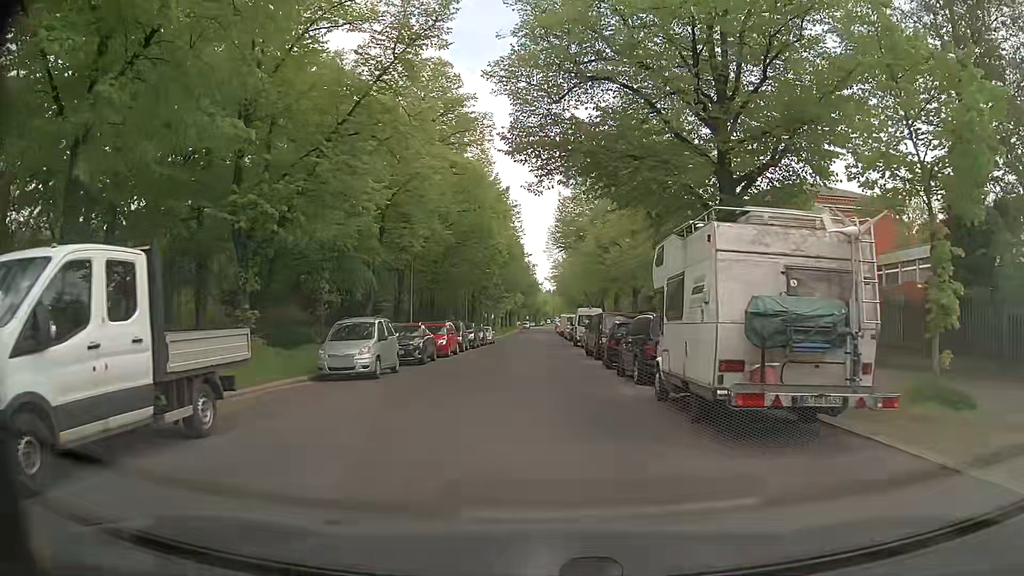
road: residential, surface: asphalt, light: Day
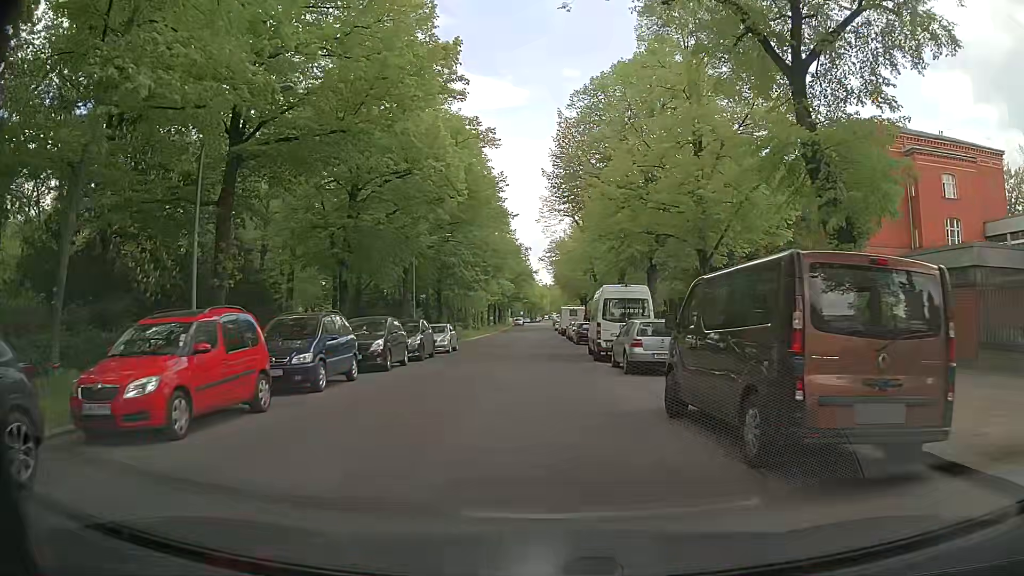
(+0.3, +22.2) m; 0°
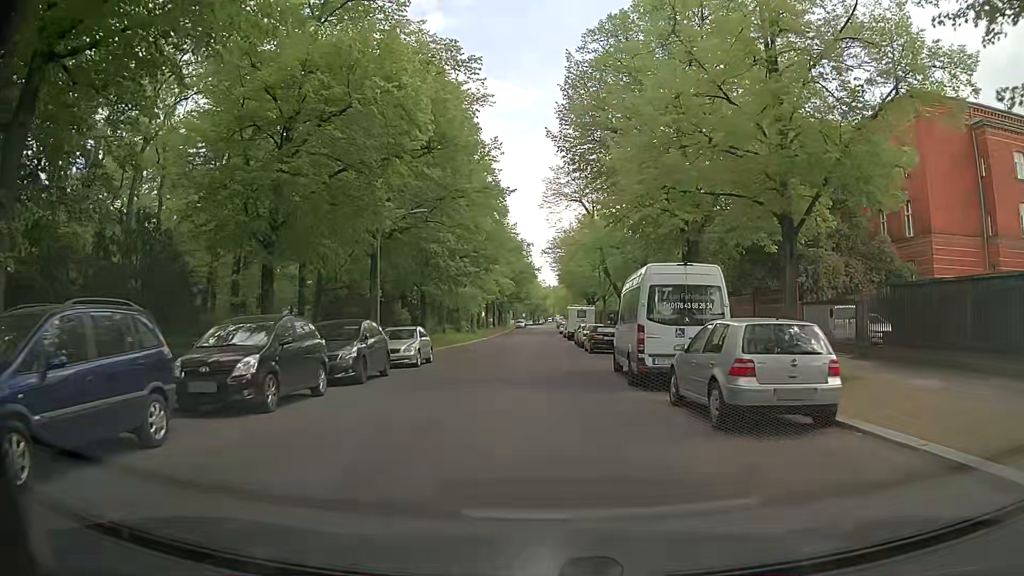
(0.0, +9.0) m; 0°
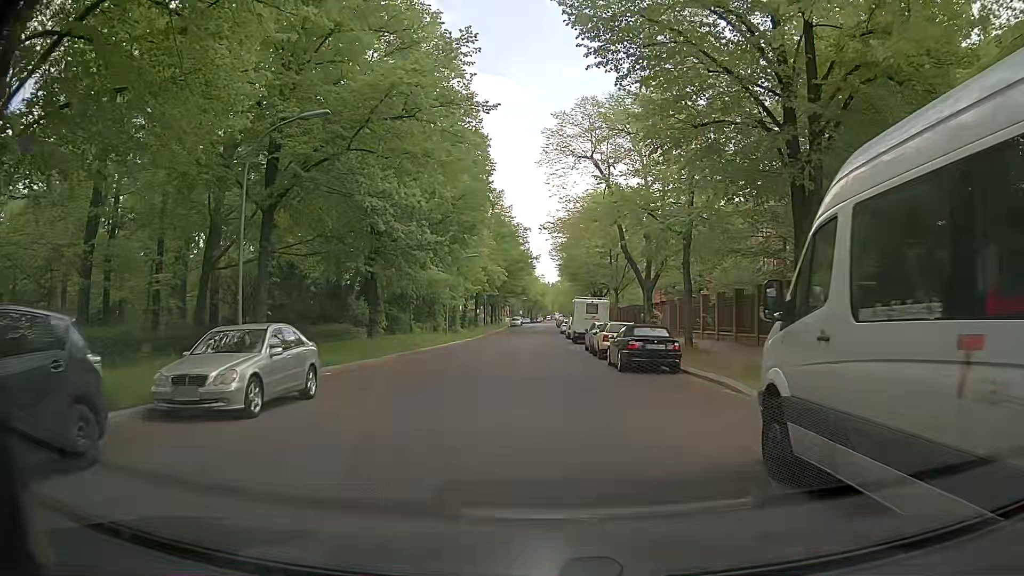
(0.0, +13.6) m; 0°
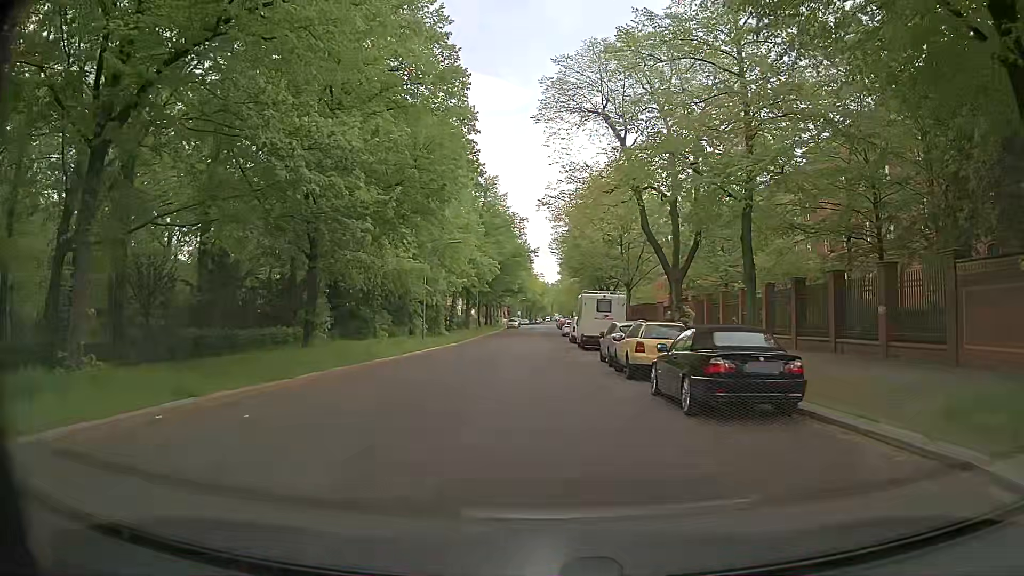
(0.0, +9.1) m; -1°
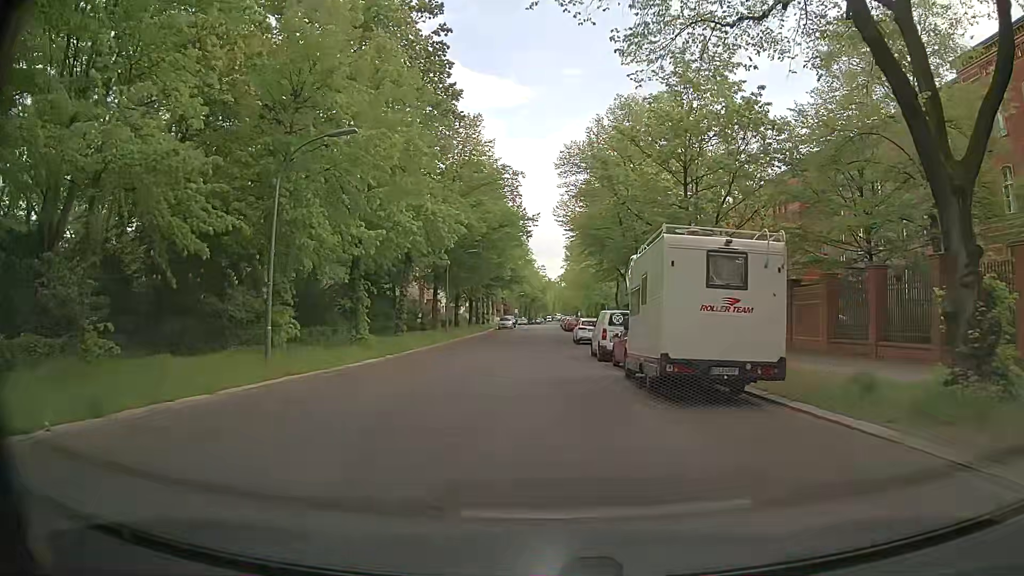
(+0.1, +22.9) m; +1°
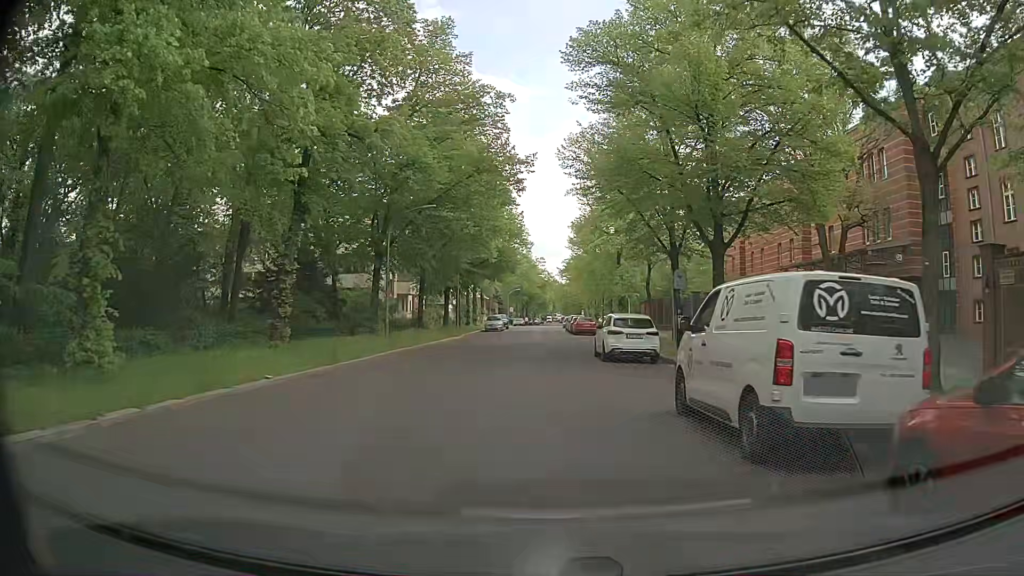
(0.0, +18.4) m; +1°
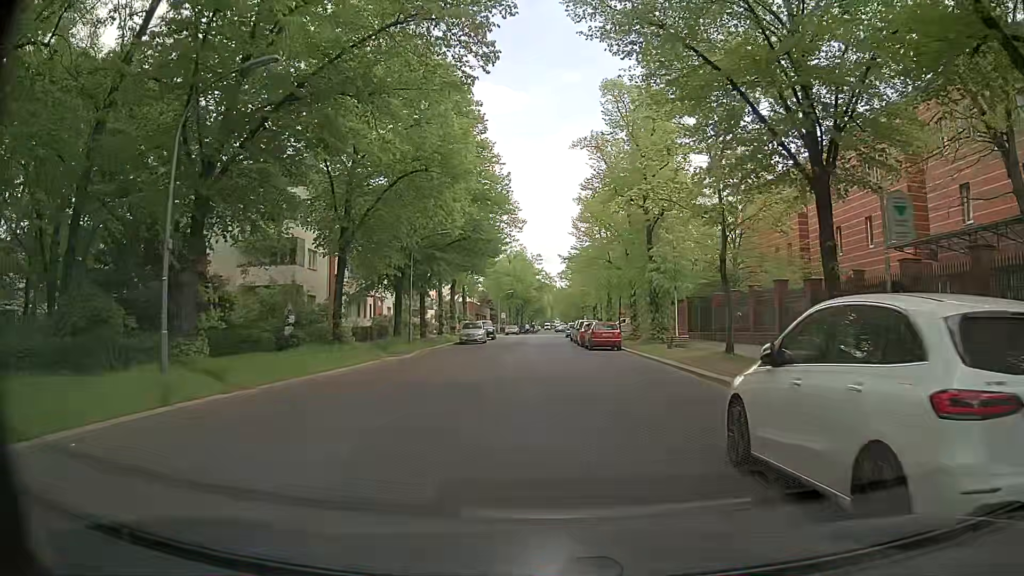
(-0.4, +18.2) m; -1°
(0, +10) (0, +20) (0, +30) (0, +40) (0, +50) (0, +60) (0, +70) (0, +80) (+1, +90) (+2, +100) m
